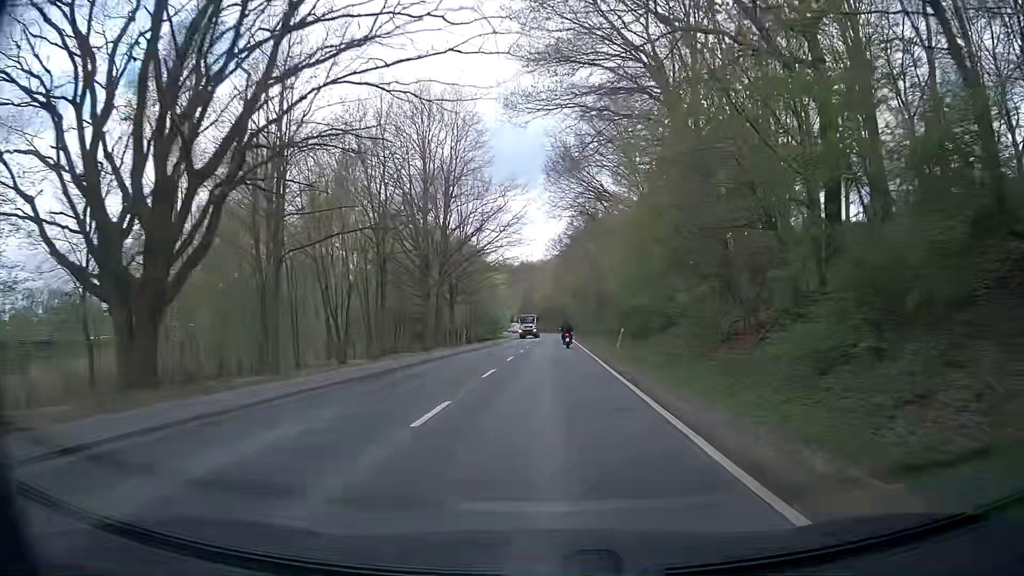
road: secondary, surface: asphalt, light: Day
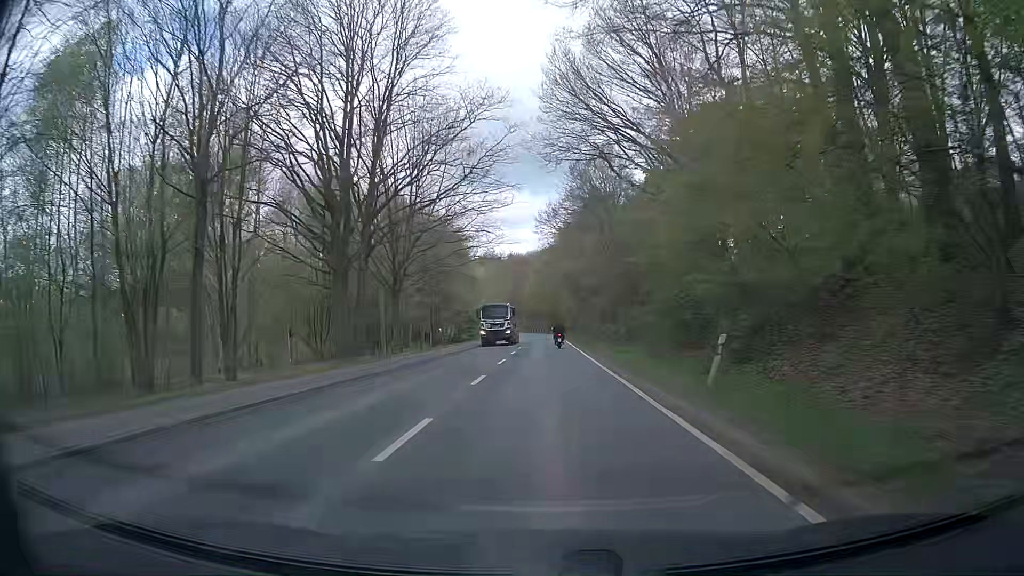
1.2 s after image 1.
(+0.4, +20.4) m; +2°
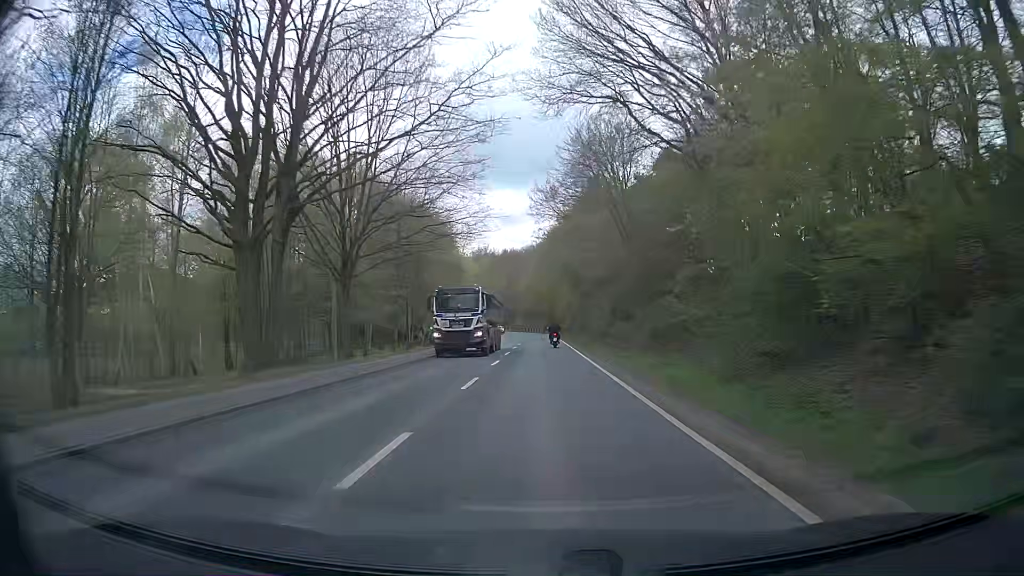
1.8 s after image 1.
(0.0, +10.2) m; +1°
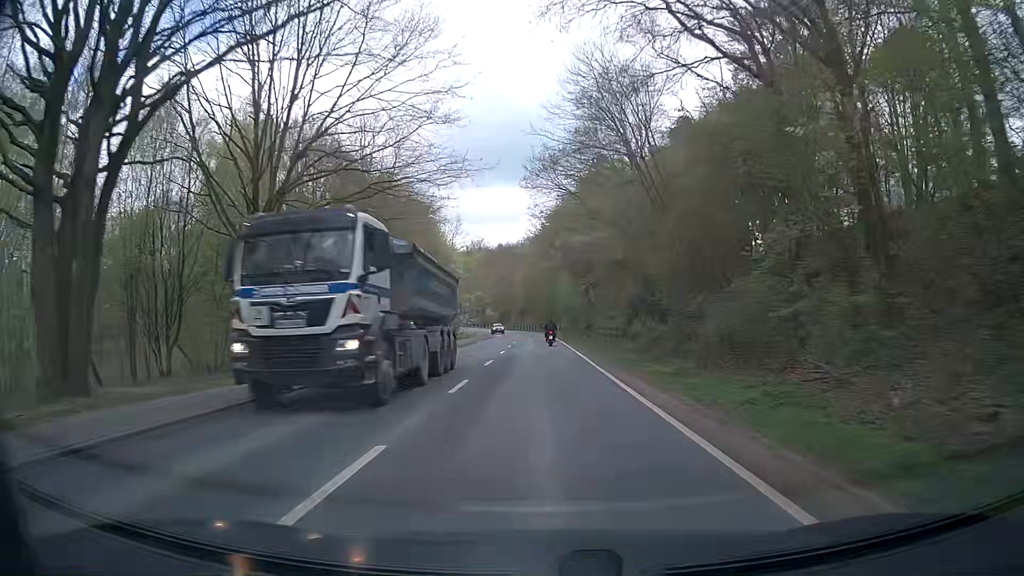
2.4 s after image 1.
(0.0, +10.2) m; 0°
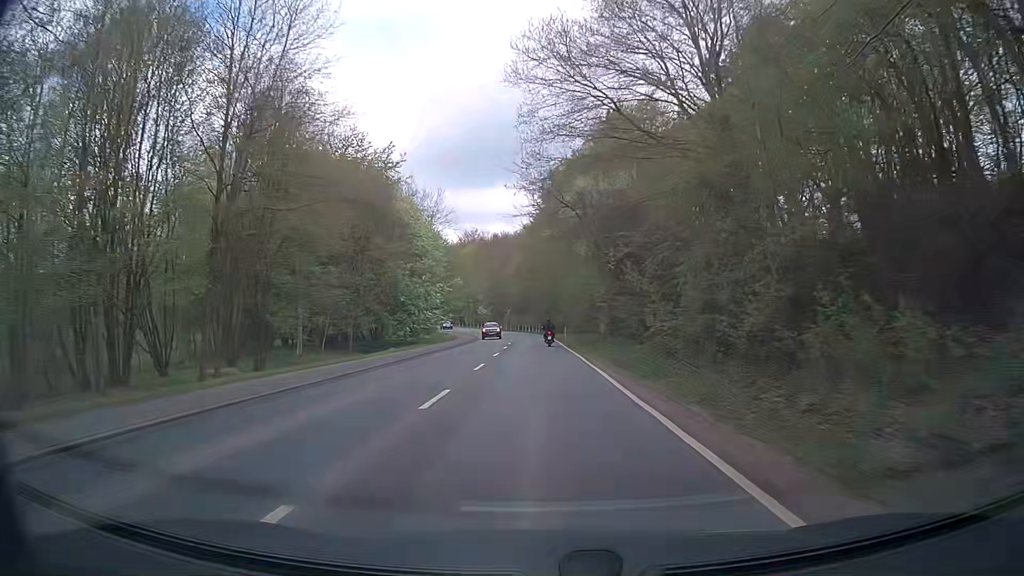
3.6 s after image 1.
(0.0, +20.5) m; 0°
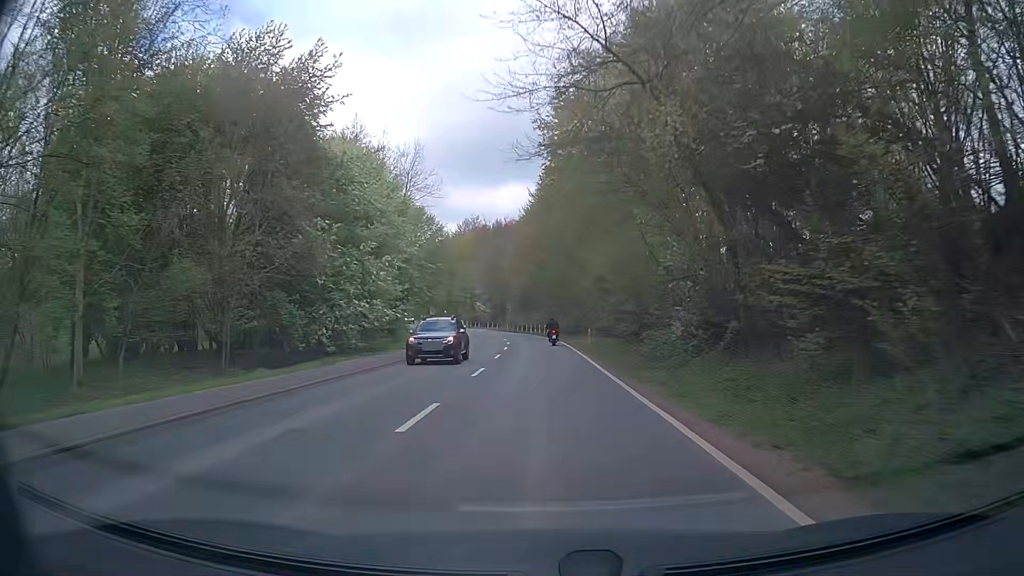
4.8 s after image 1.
(0.0, +20.3) m; 0°
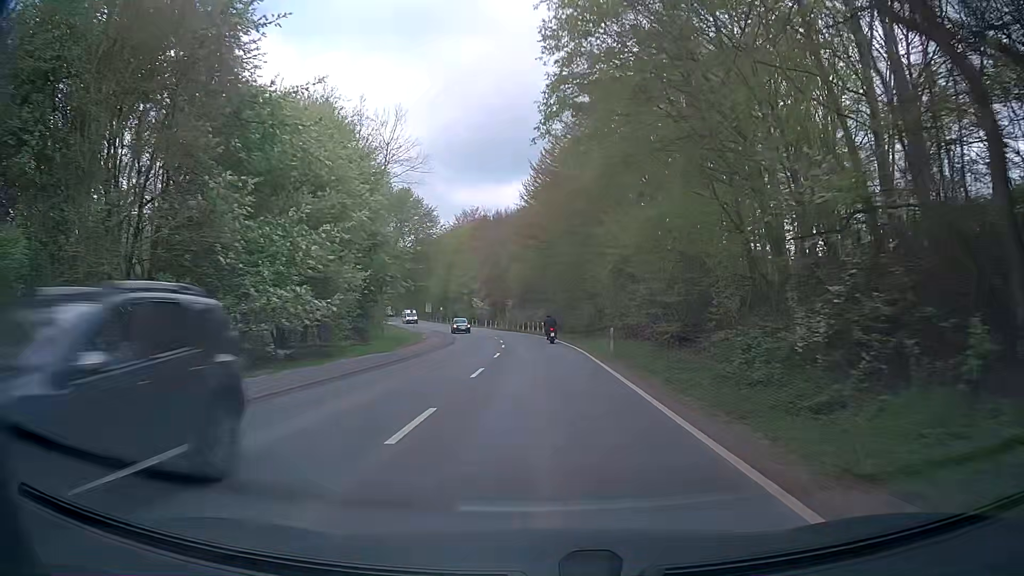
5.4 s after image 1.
(0.0, +9.9) m; -1°
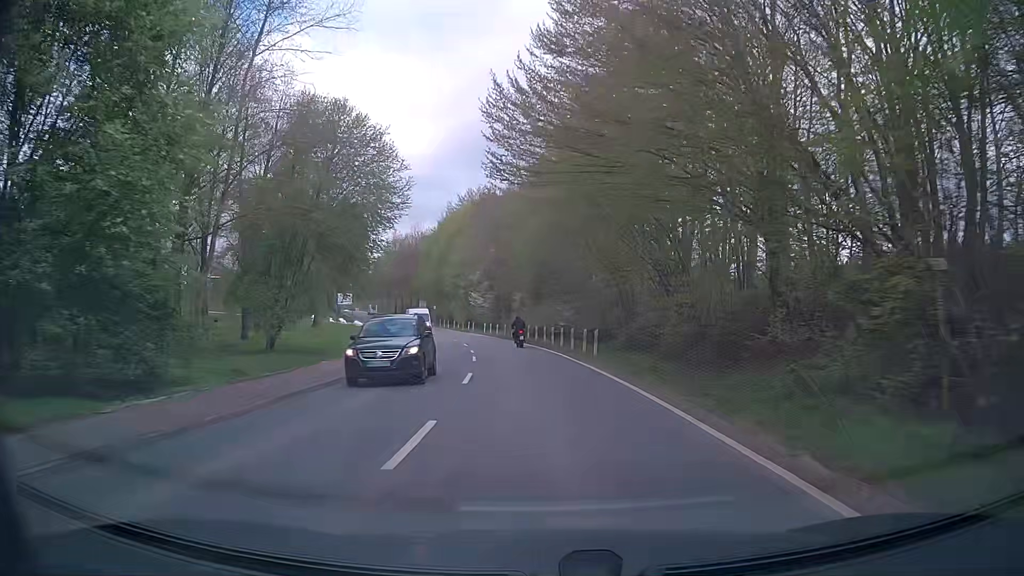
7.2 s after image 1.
(+0.1, +27.9) m; -2°
(0, +10) (0, +20) (-1, +30) (-2, +40) (-4, +50) (-5, +60) (-8, +69) (-10, +79) (-13, +89) (-16, +98) m
